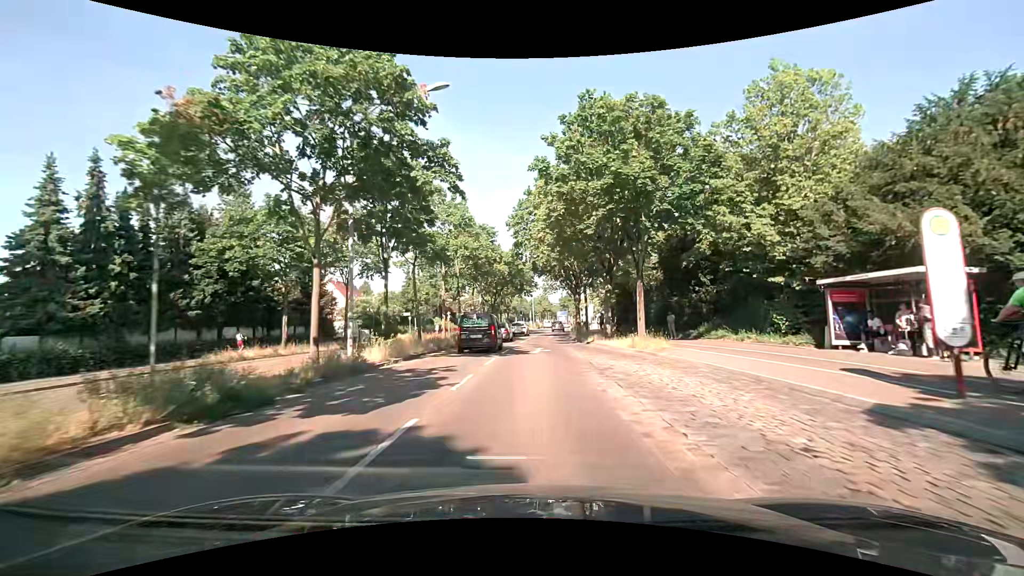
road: primary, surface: asphalt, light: Day
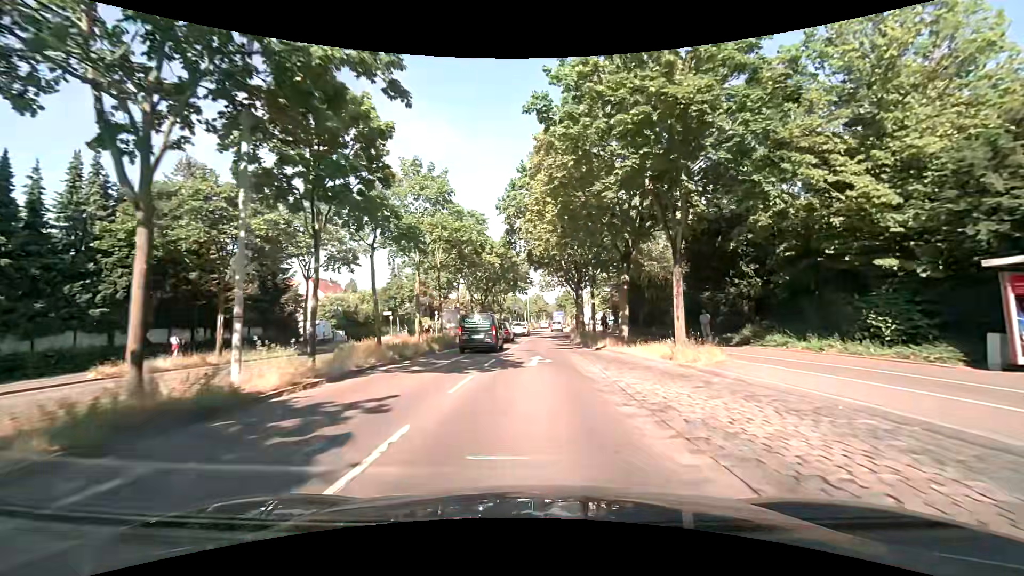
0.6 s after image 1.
(0.0, +6.4) m; 0°
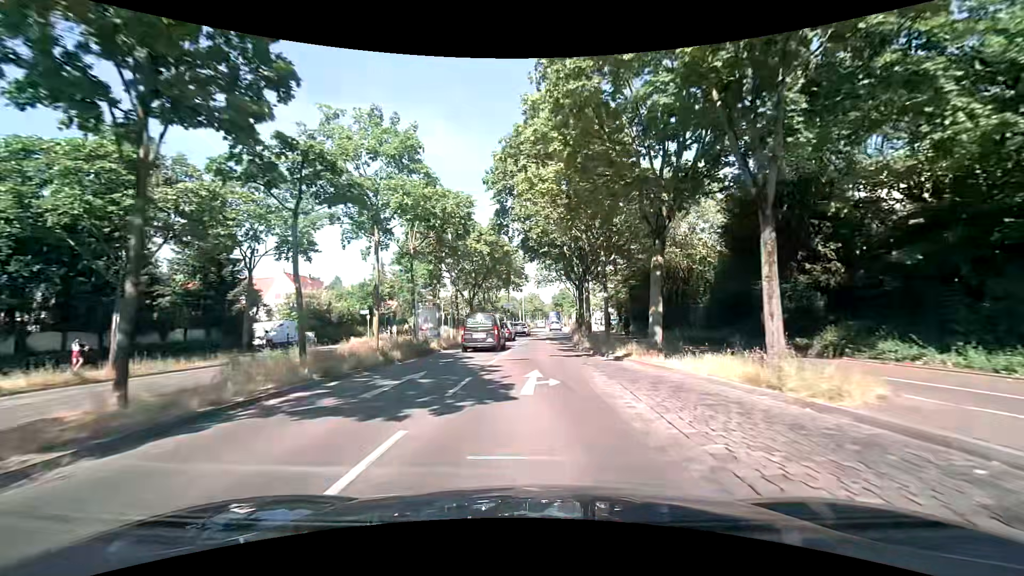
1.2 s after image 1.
(0.0, +6.4) m; 0°
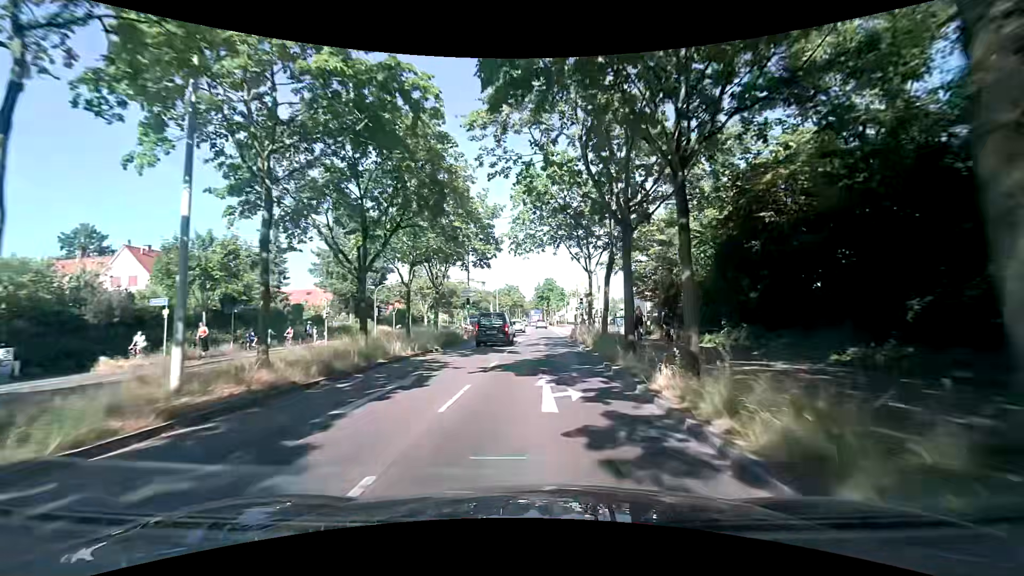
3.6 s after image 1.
(+0.5, +25.9) m; +3°
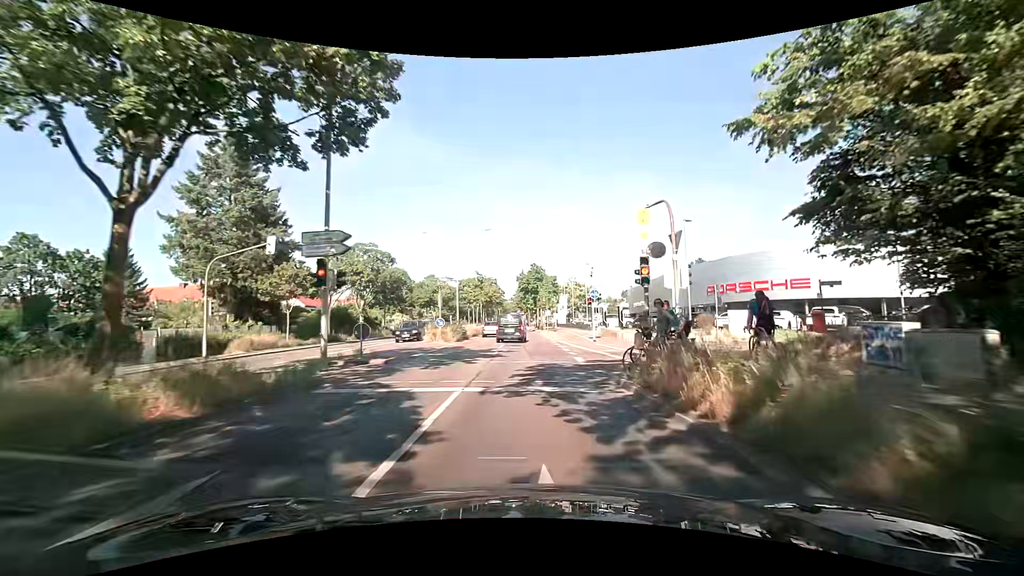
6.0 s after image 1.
(+0.1, +25.7) m; +1°
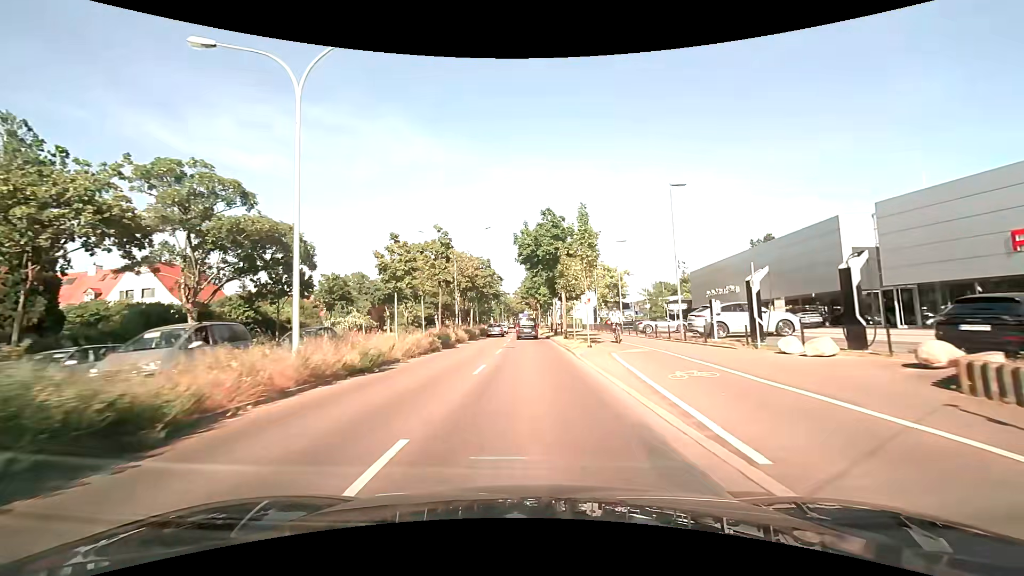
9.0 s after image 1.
(0.0, +32.5) m; -1°
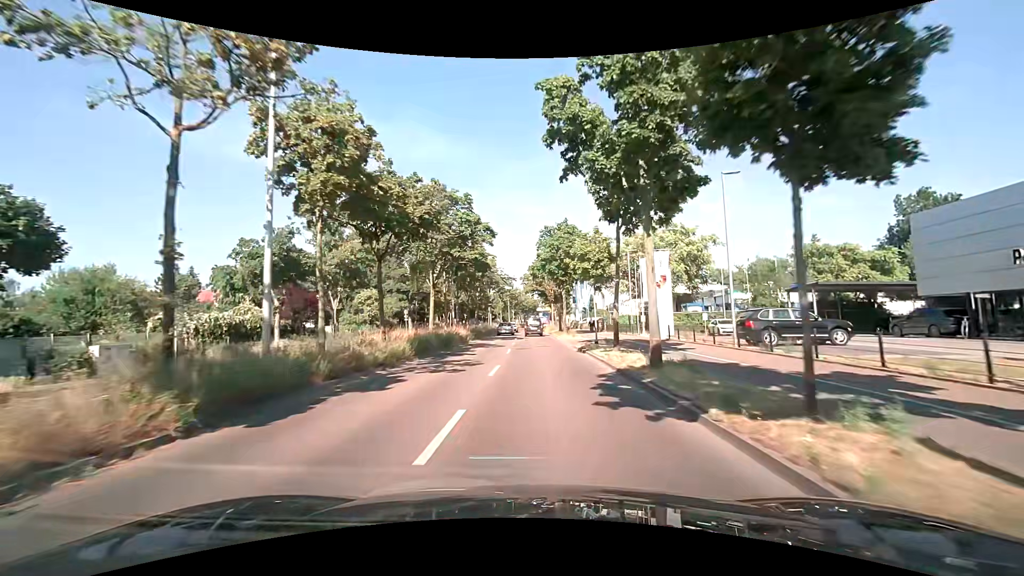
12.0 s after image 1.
(-0.6, +33.5) m; -2°
(0, +10) (0, +20) (-1, +30) (-2, +40) (-2, +50) (-2, +60) (-2, +70) (-2, +80) (-2, +90) (-1, +100) m
